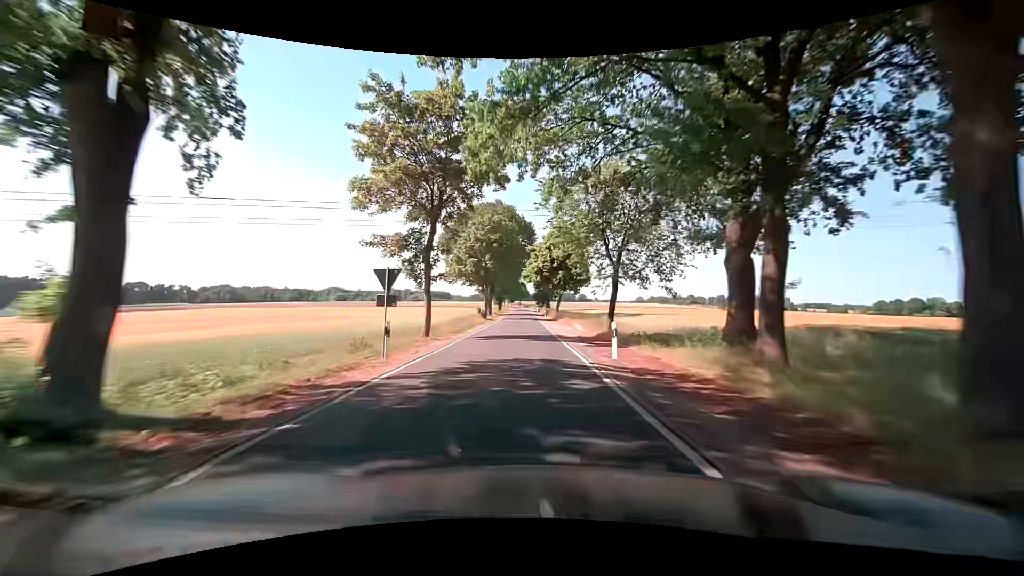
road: tertiary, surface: asphalt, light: Day
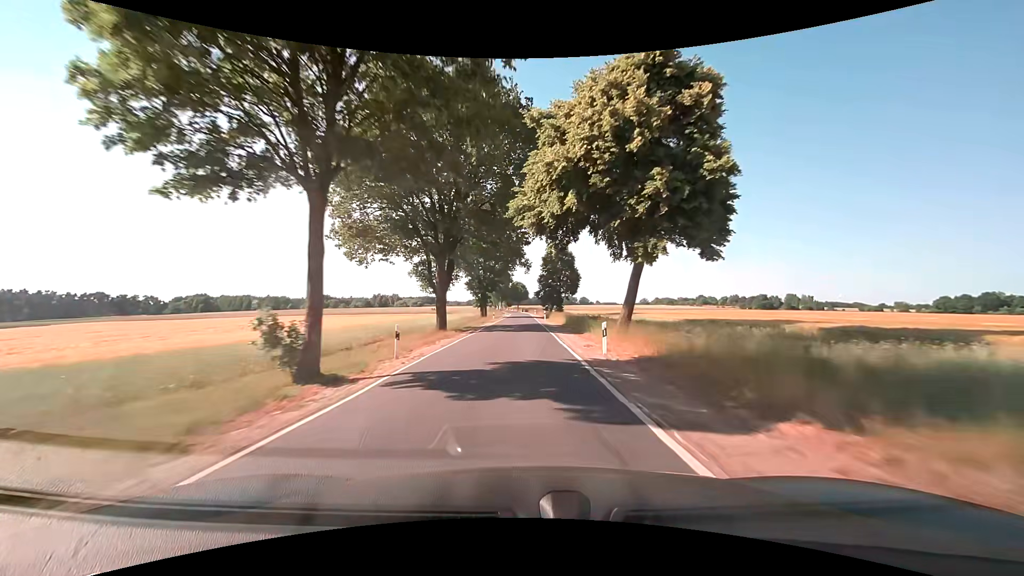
(0.0, +48.8) m; 0°
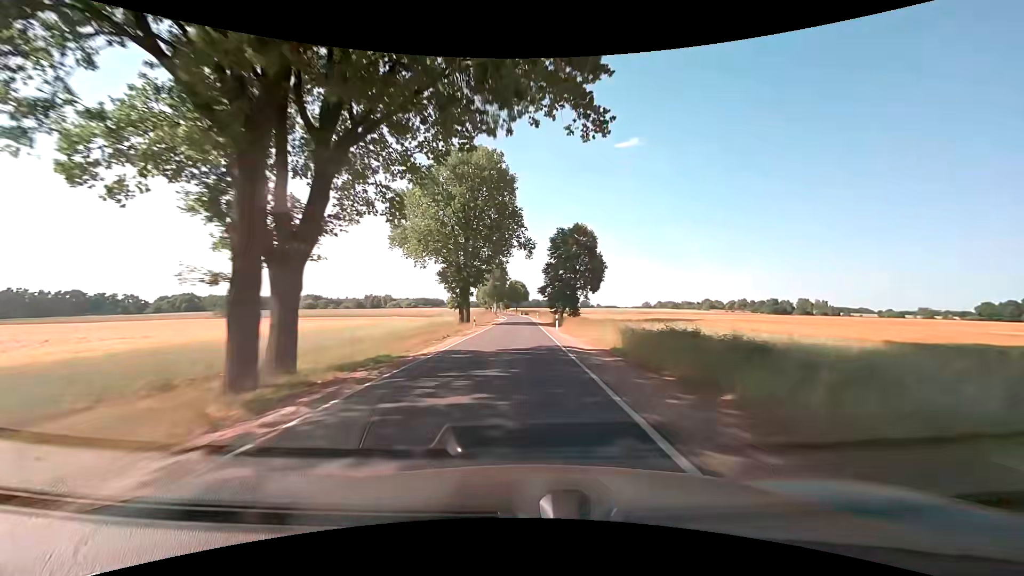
(+0.1, +25.2) m; 0°
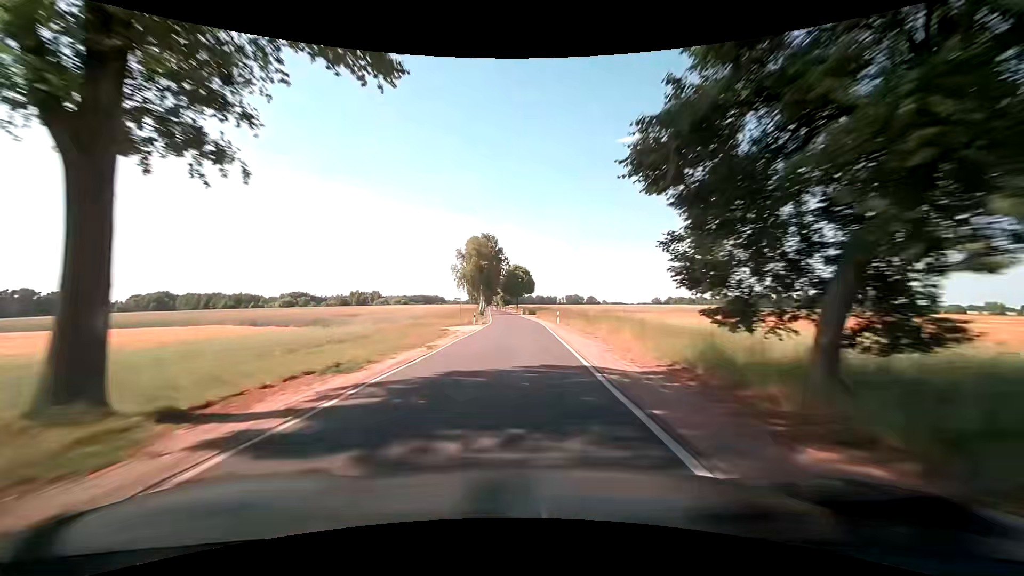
(0.0, +51.2) m; 0°
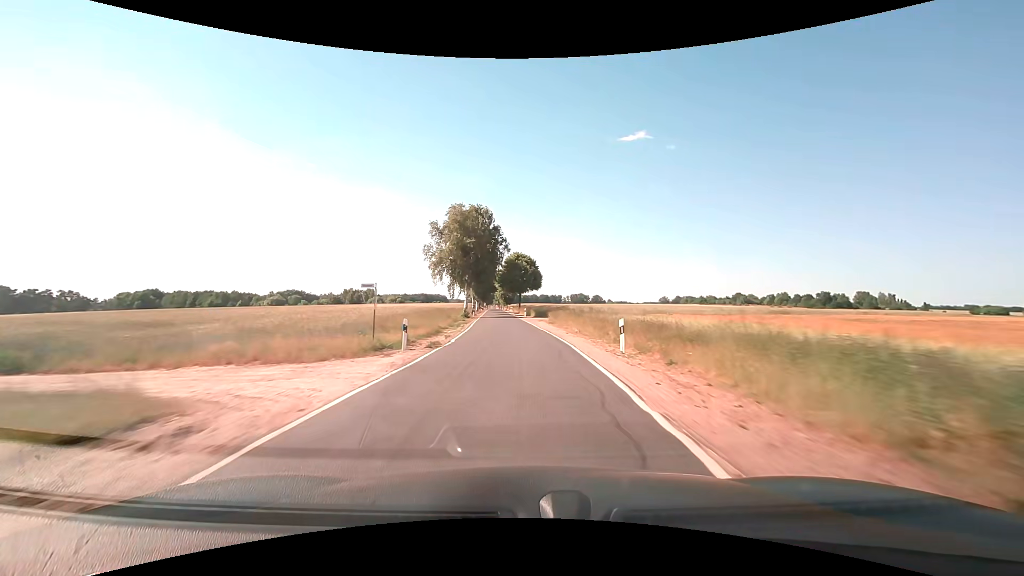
(-0.1, +25.9) m; 0°
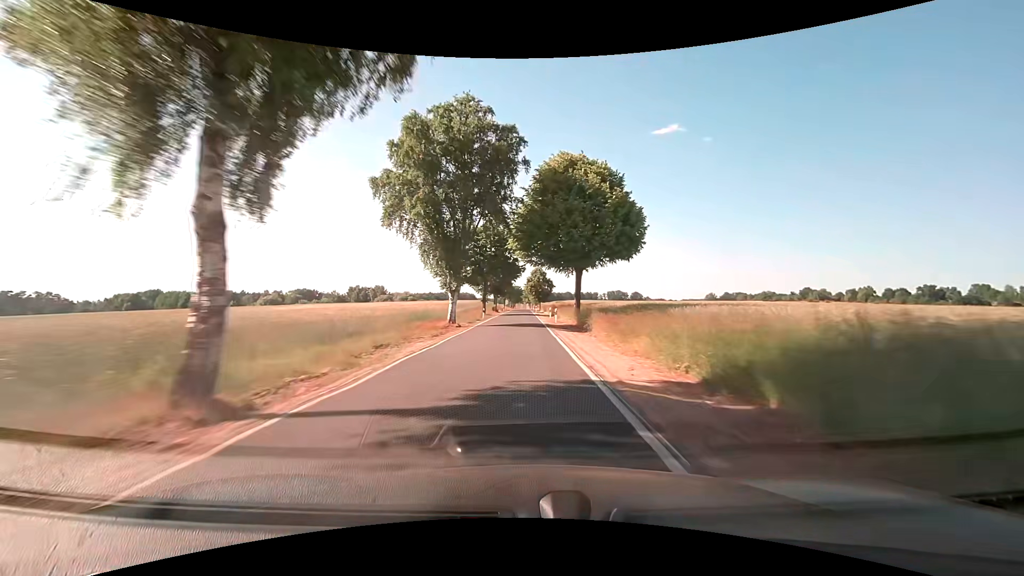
(-2.6, +65.2) m; -3°
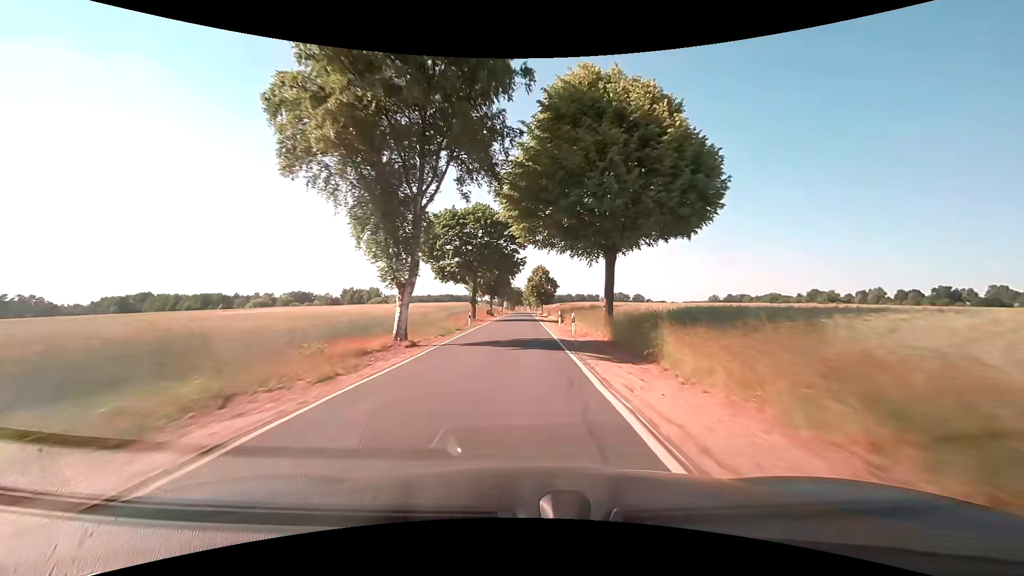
(-0.2, +13.1) m; -1°
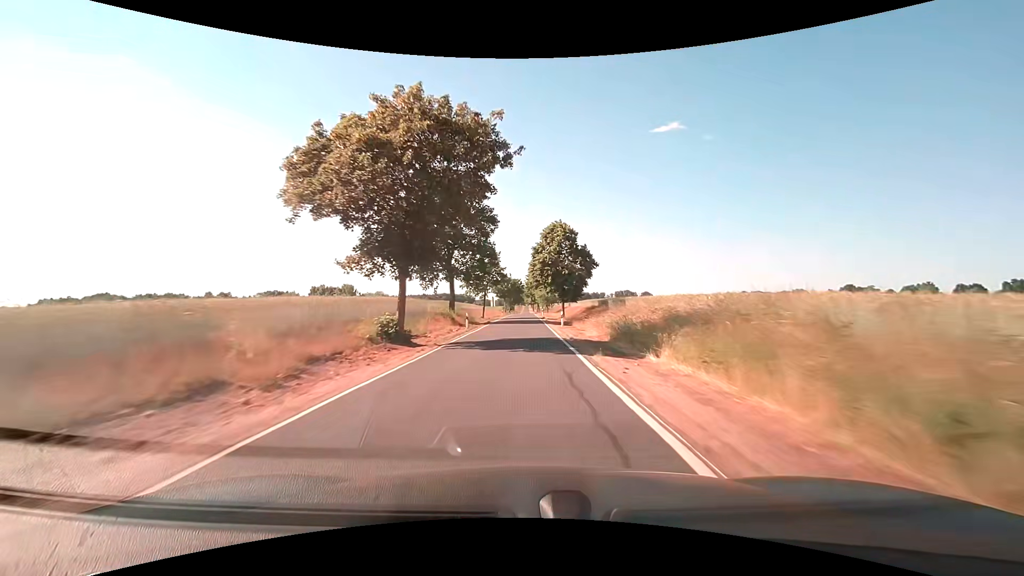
(-0.3, +53.1) m; -1°
(0, +10) (0, +20) (0, +30) (0, +40) (0, +50) (0, +60) (0, +70) (0, +80) (0, +90) (0, +100) m
